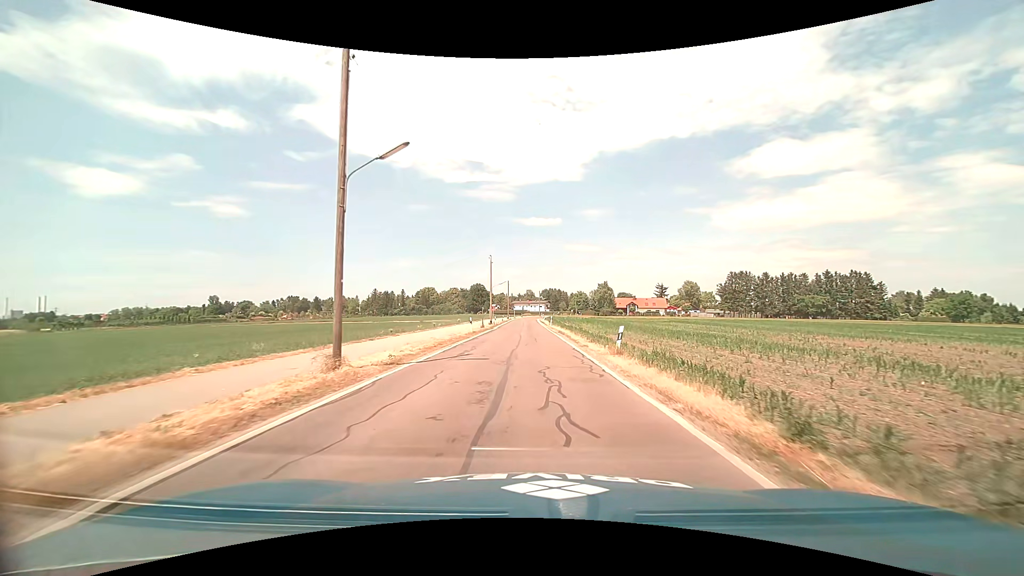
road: tertiary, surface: asphalt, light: Day
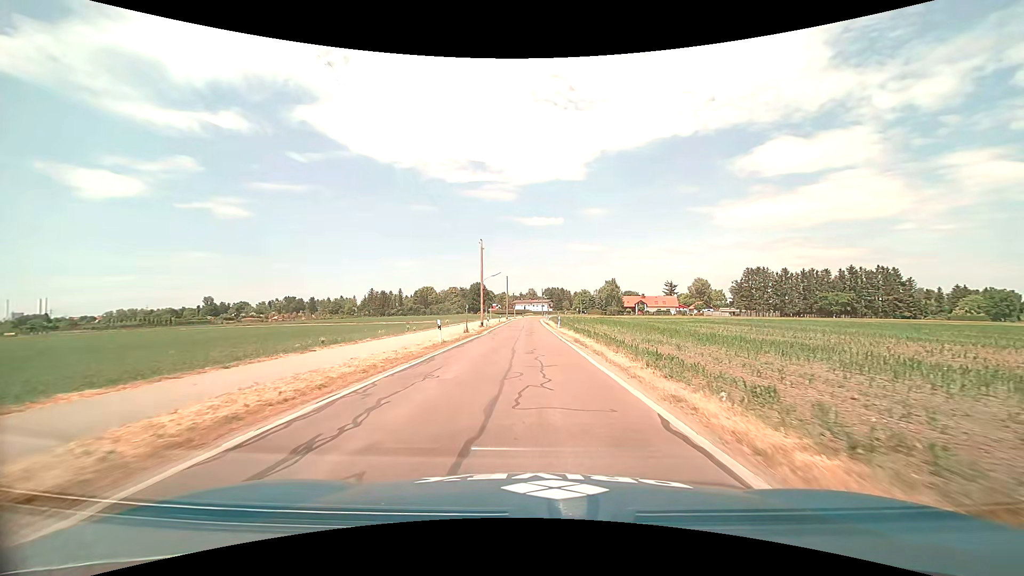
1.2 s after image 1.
(0.0, +13.2) m; 0°
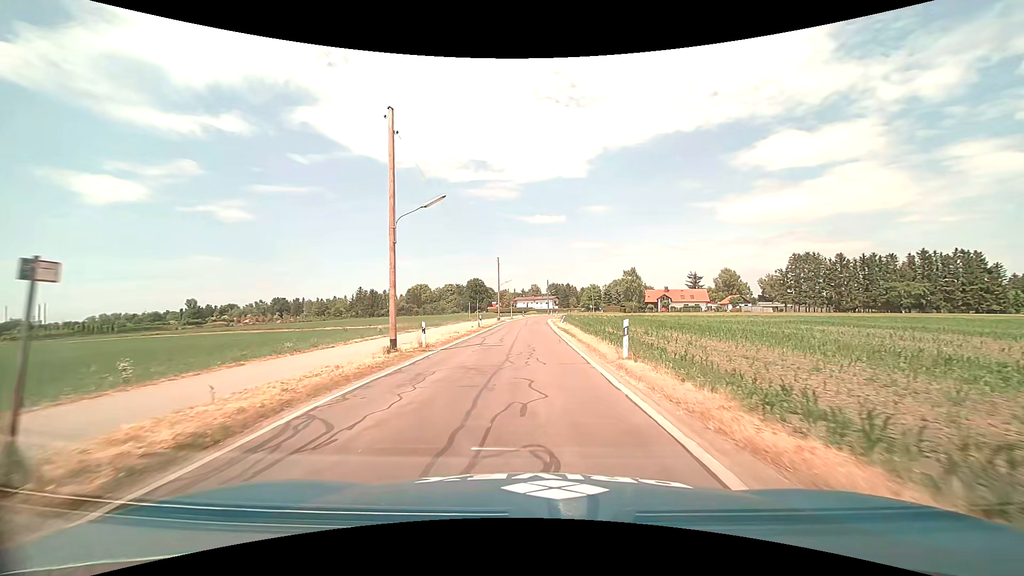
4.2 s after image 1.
(0.0, +31.5) m; 0°
(0, +10) (0, +20) (0, +30) (0, +40) (0, +50) (0, +60) (+1, +70) (+1, +80) (+2, +90) (+3, +100) m
